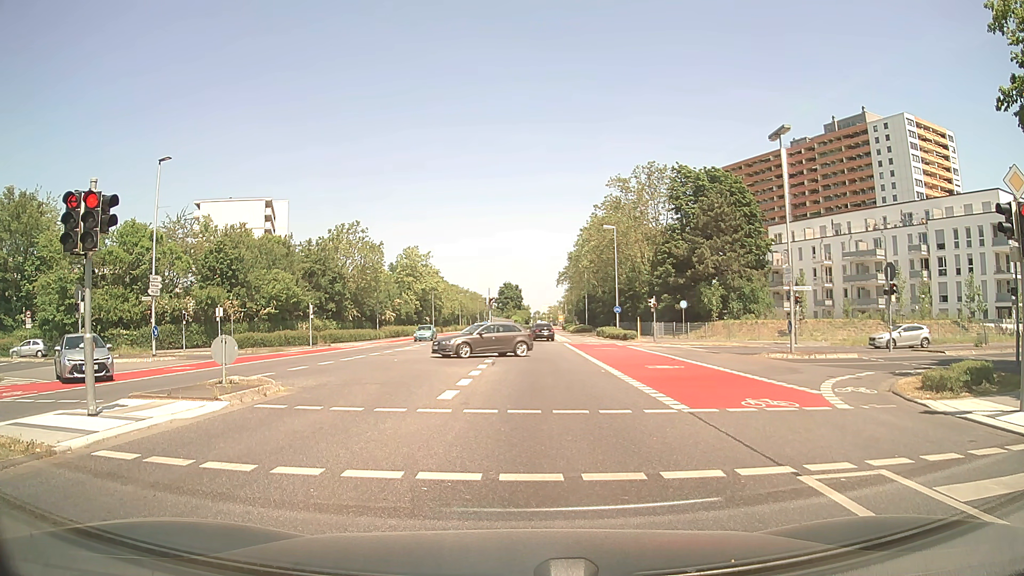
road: secondary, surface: asphalt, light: Day
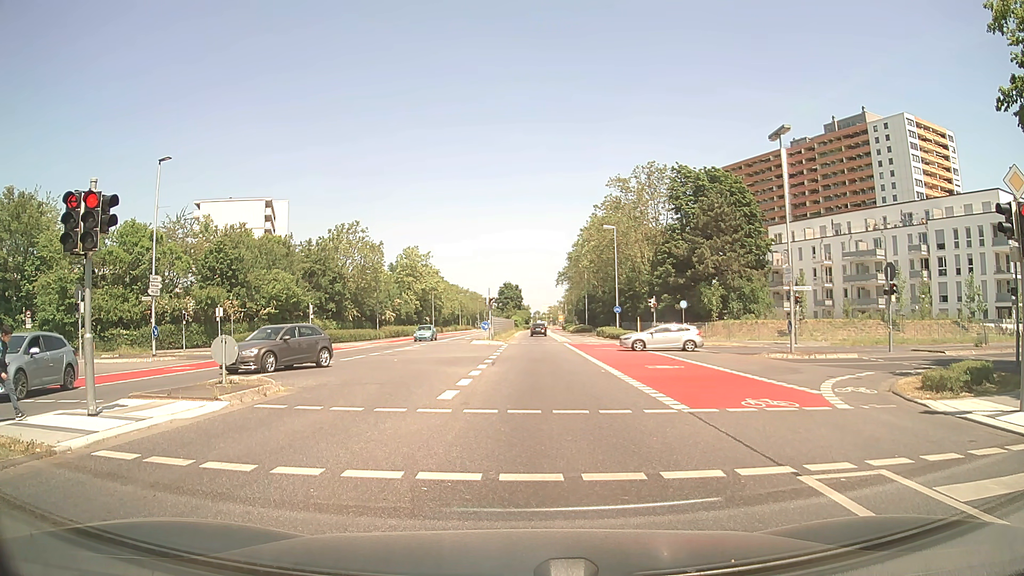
(0.0, 0.0) m; 0°
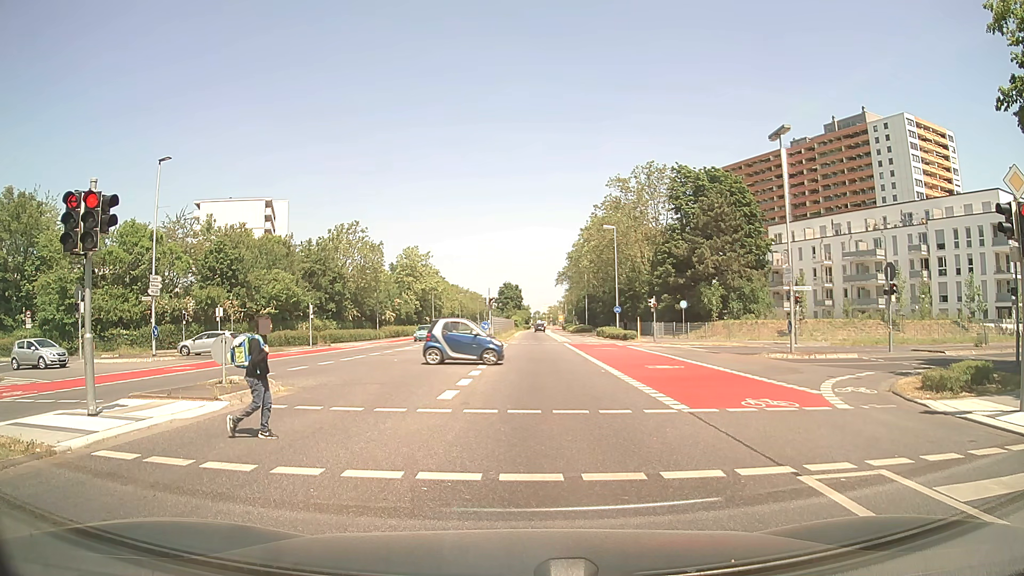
(0.0, 0.0) m; 0°
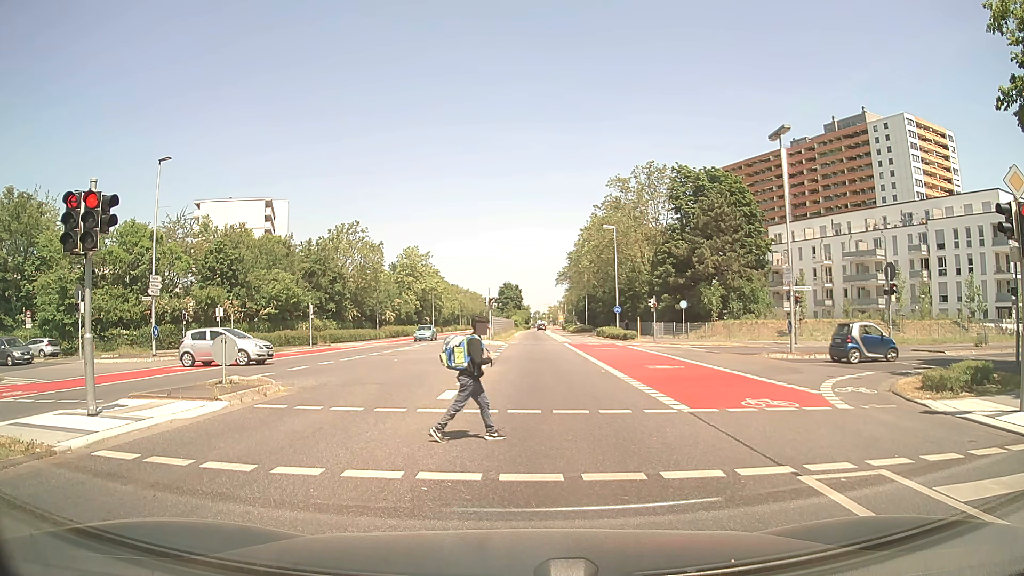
(0.0, 0.0) m; 0°
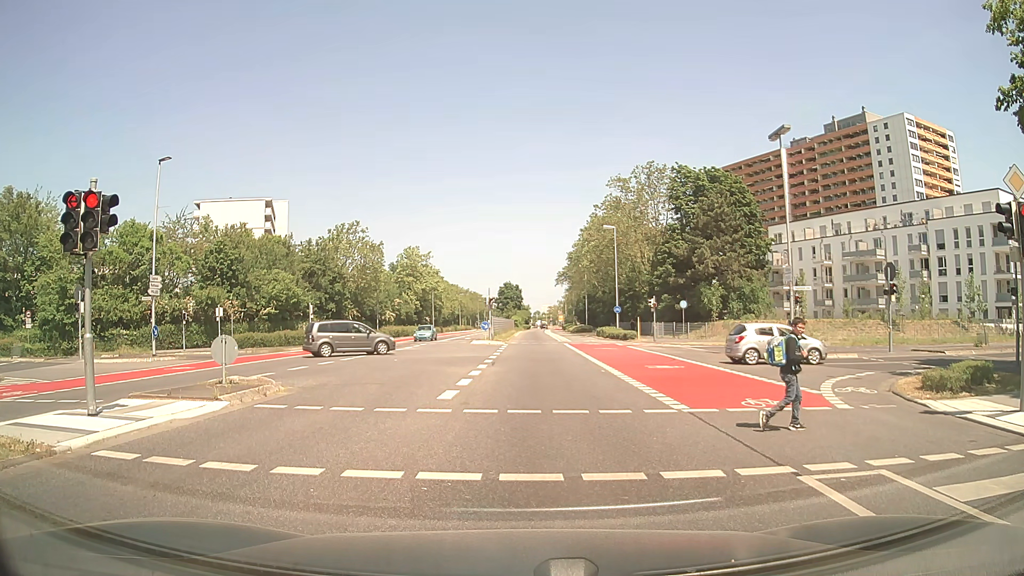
(0.0, 0.0) m; 0°
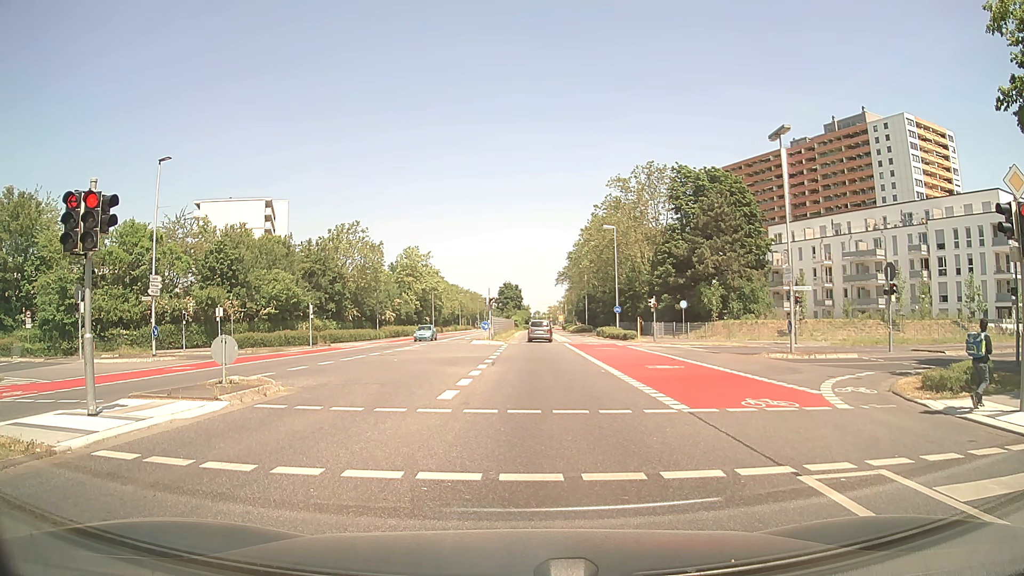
(0.0, 0.0) m; 0°
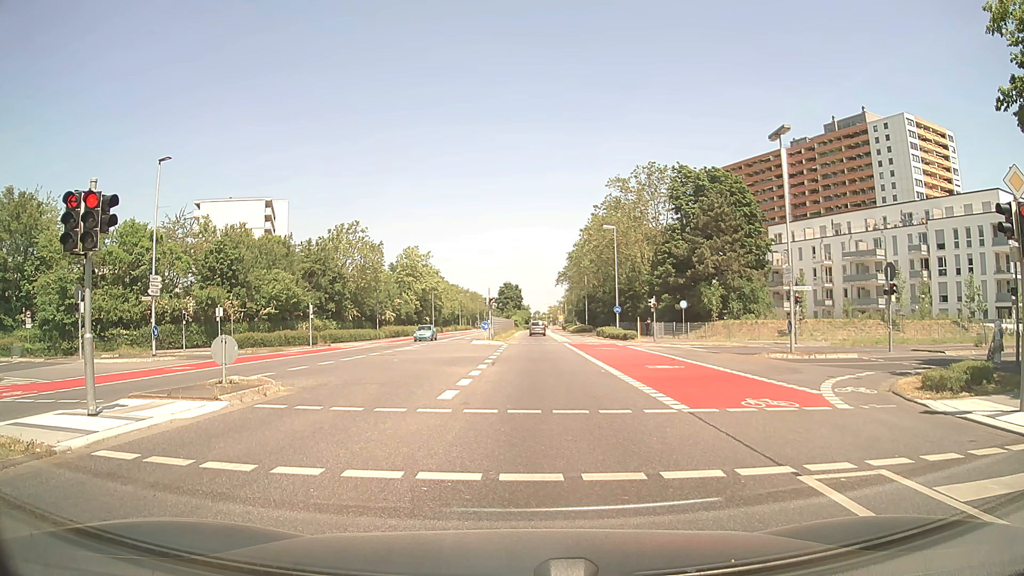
(0.0, 0.0) m; 0°
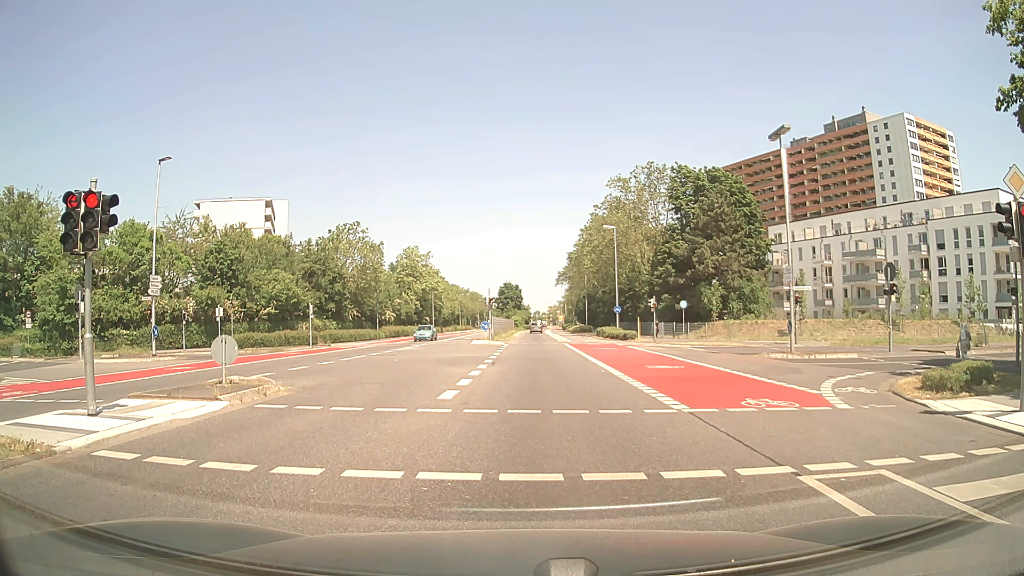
(0.0, 0.0) m; 0°
(0, +10) (0, +20) (+1, +30) (+1, +40) (+1, +50) (+1, +60) (+2, +70) (+2, +80) (+2, +90) (+2, +100) m
